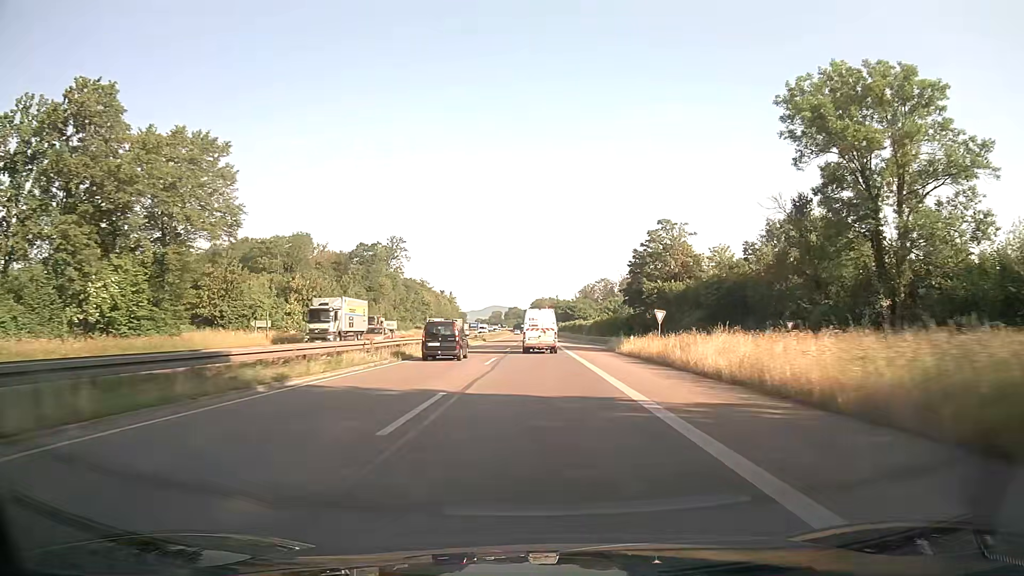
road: trunk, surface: asphalt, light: Day
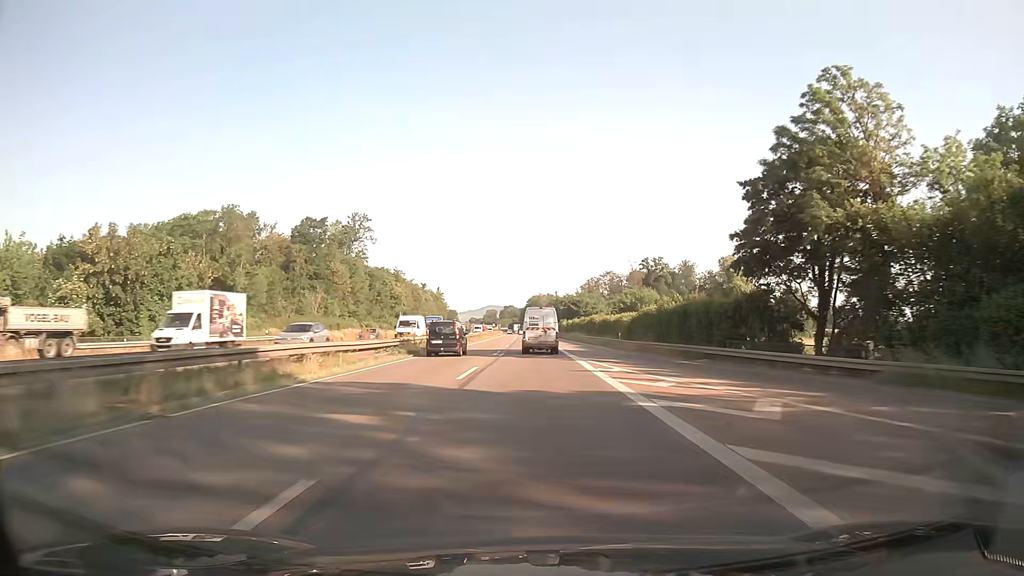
(0.0, +45.3) m; 0°
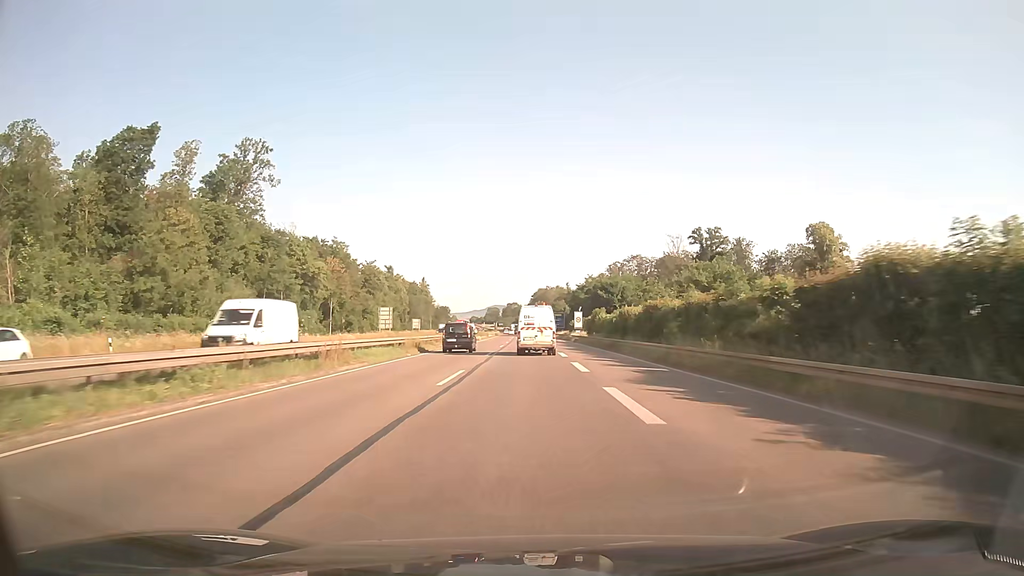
(-0.6, +75.1) m; -1°
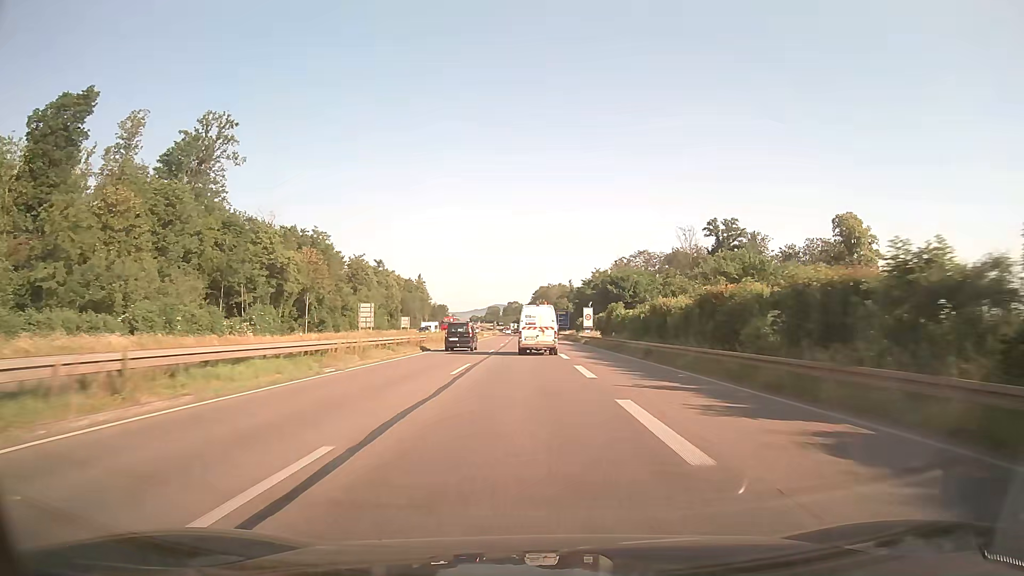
(0.0, +14.8) m; 0°
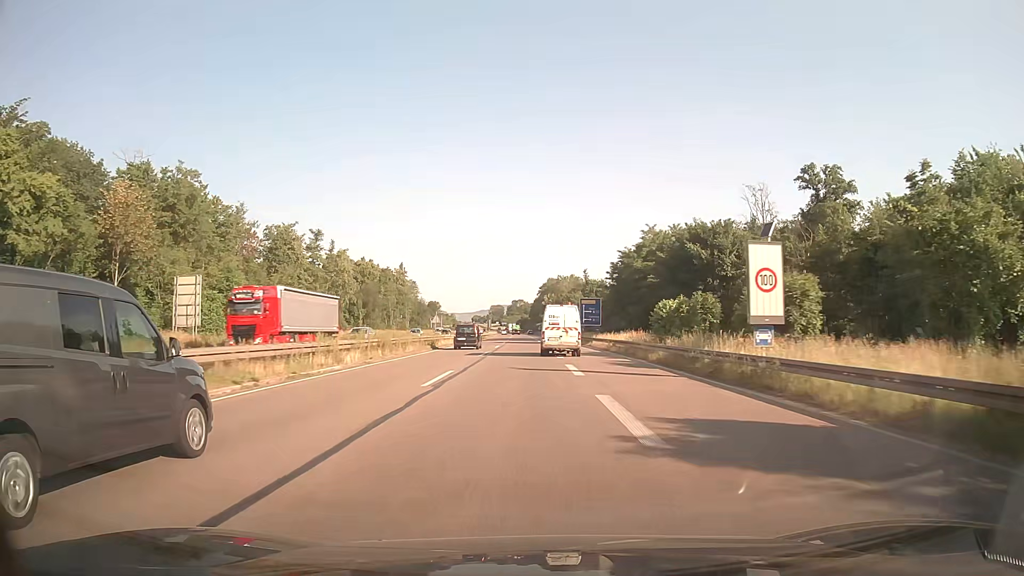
(-0.2, +58.8) m; -1°
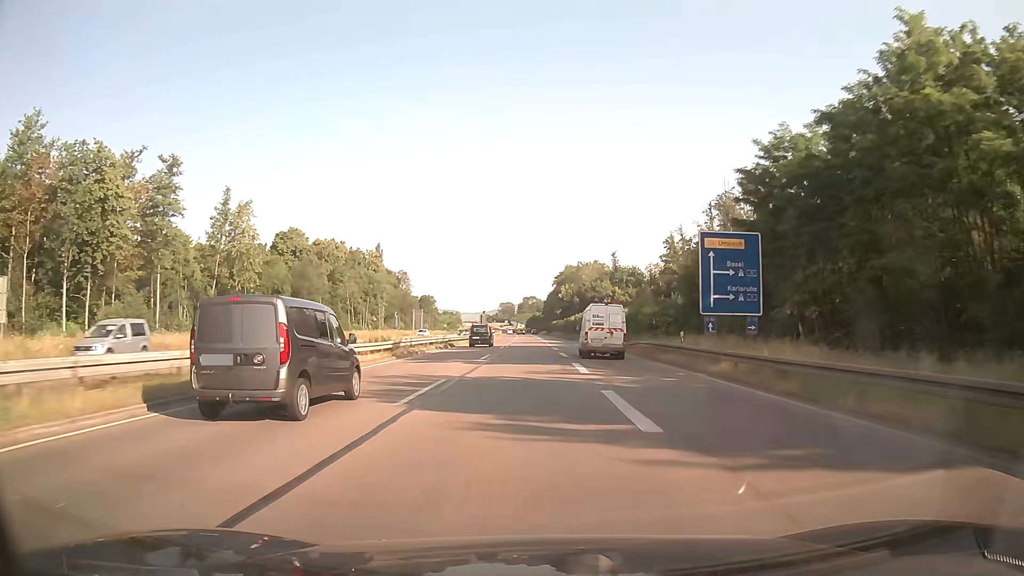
(-0.5, +59.2) m; -1°
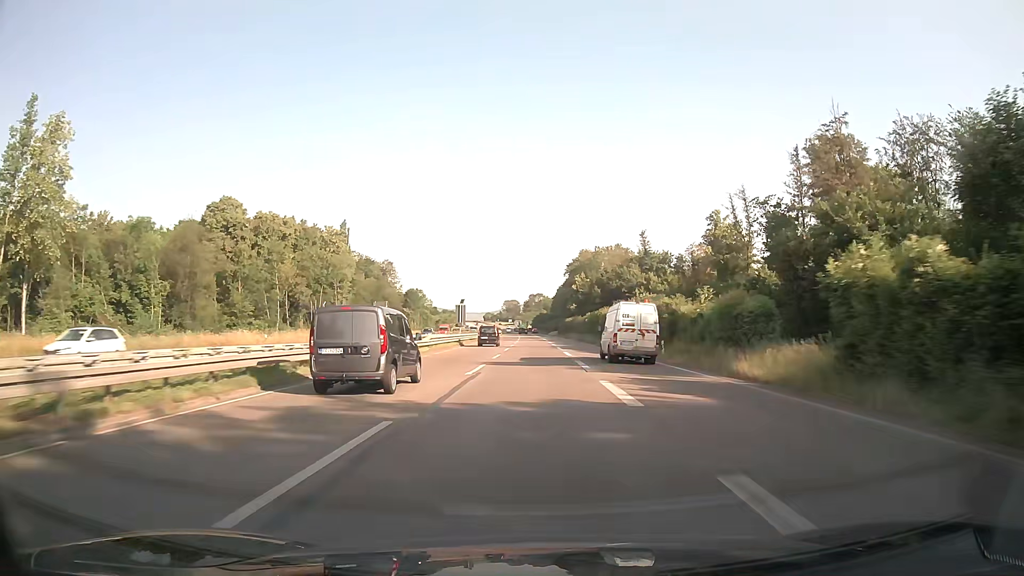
(-0.2, +45.0) m; -1°
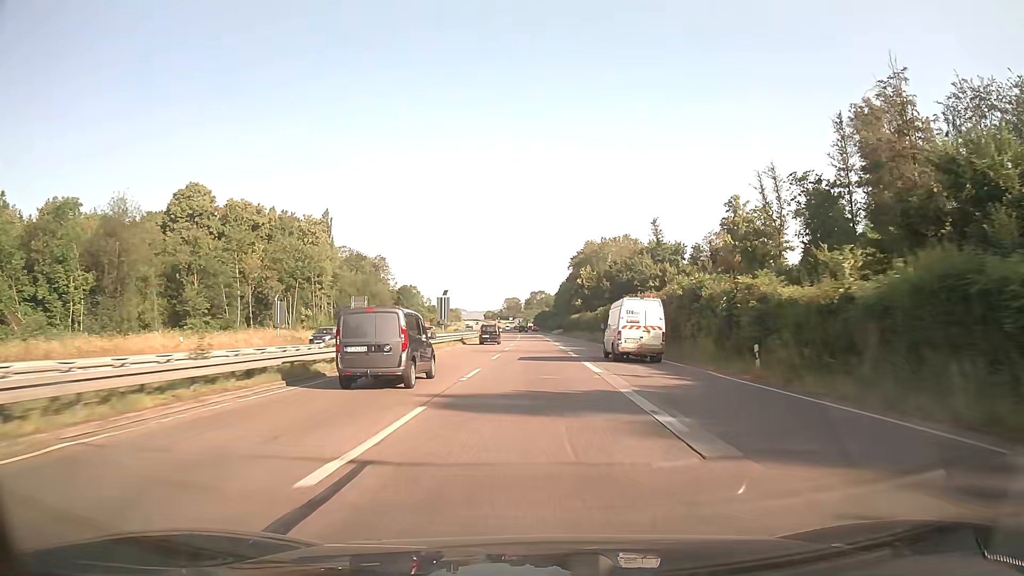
(0.0, +15.1) m; 0°
(0, +10) (0, +20) (0, +30) (0, +40) (0, +50) (0, +60) (0, +70) (0, +80) (-1, +90) (-1, +100) m
